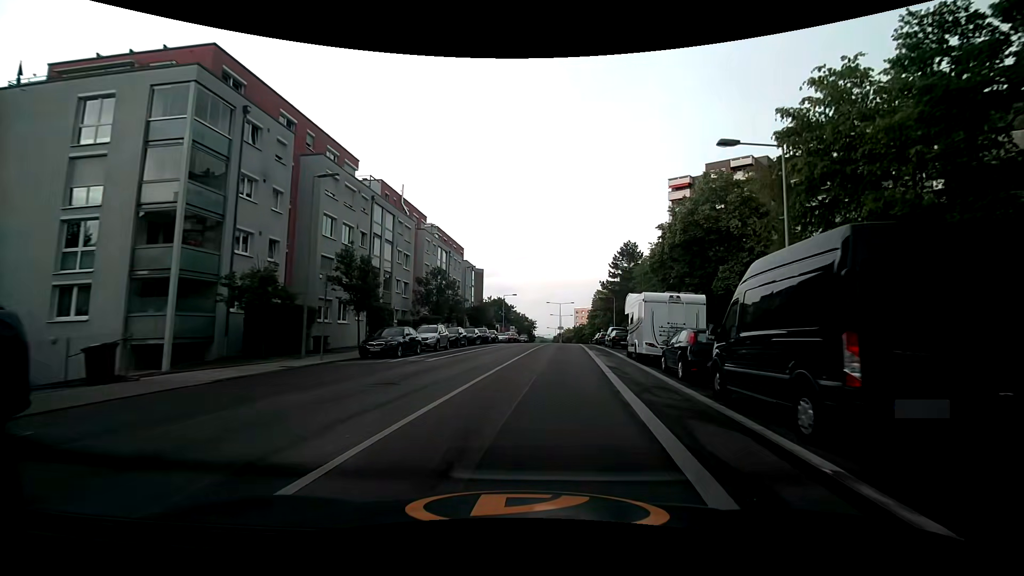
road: secondary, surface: asphalt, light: Day
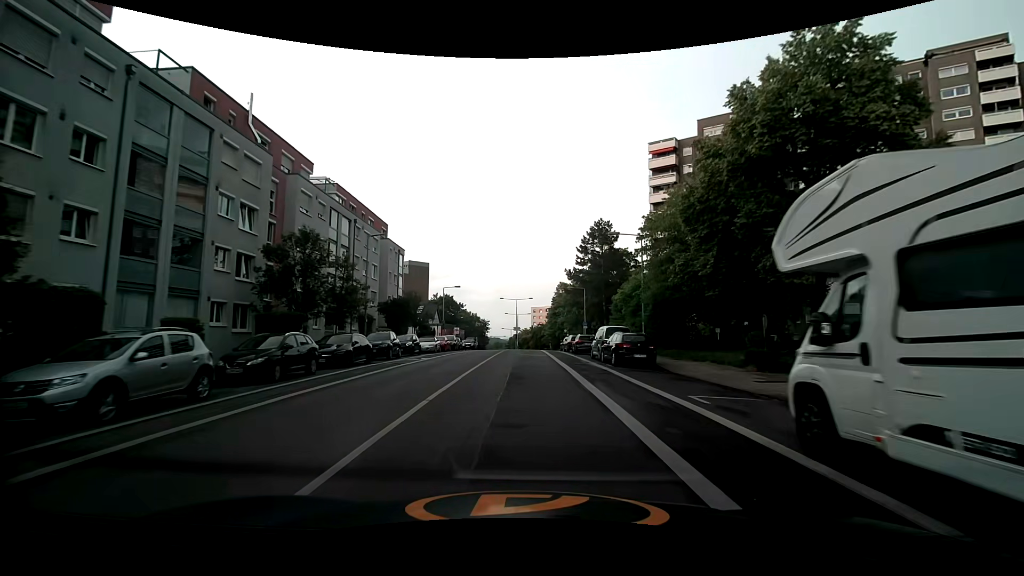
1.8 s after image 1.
(+1.2, +19.8) m; +5°
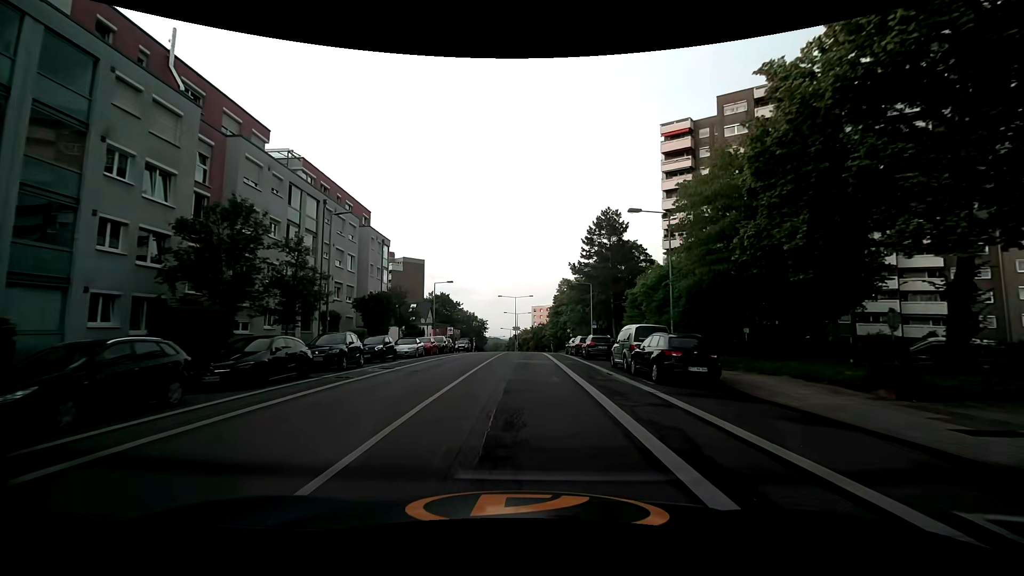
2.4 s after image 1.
(0.0, +6.7) m; 0°
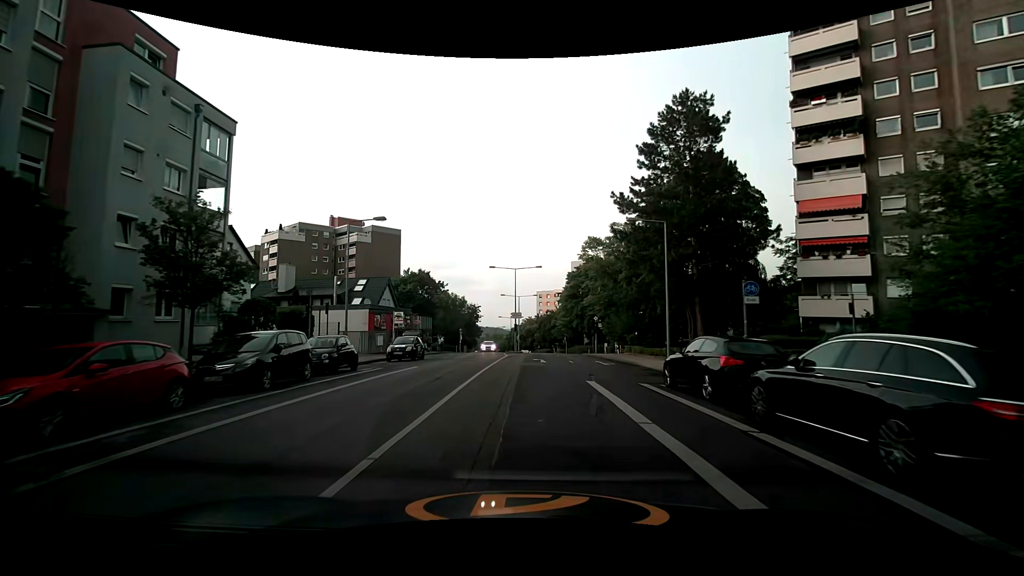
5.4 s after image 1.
(0.0, +30.8) m; -1°
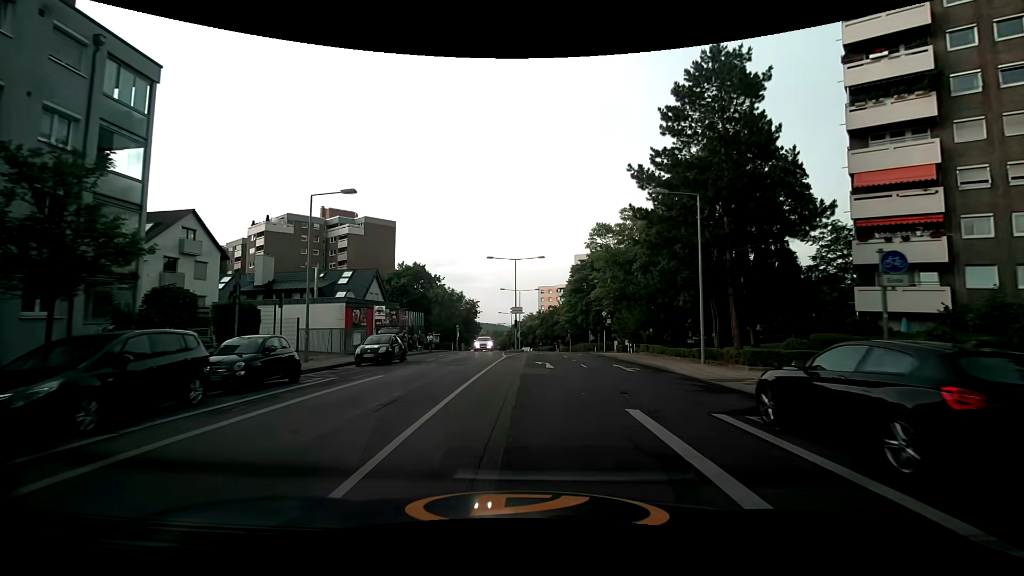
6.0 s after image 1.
(+0.1, +5.5) m; 0°
